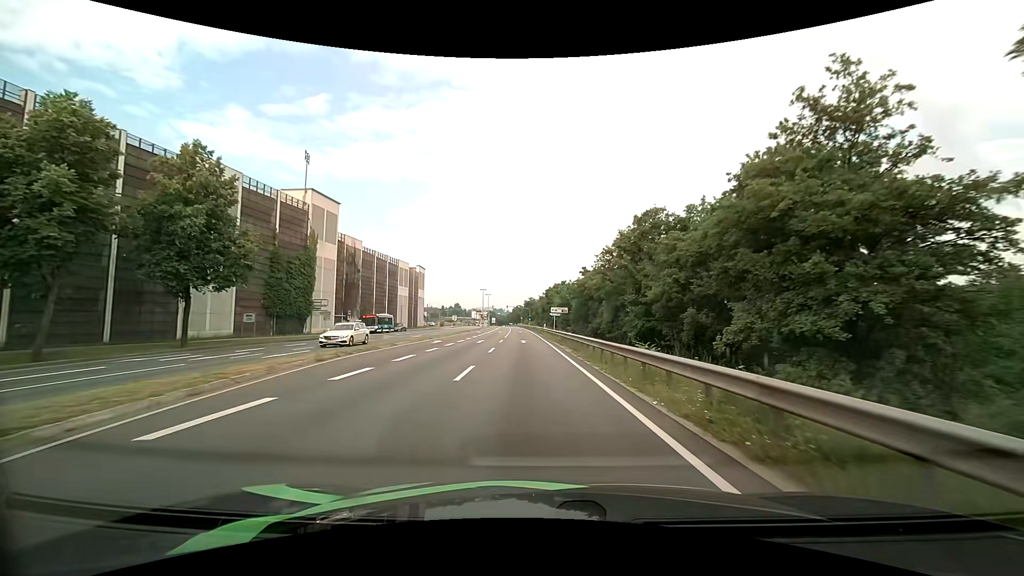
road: primary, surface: asphalt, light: Day
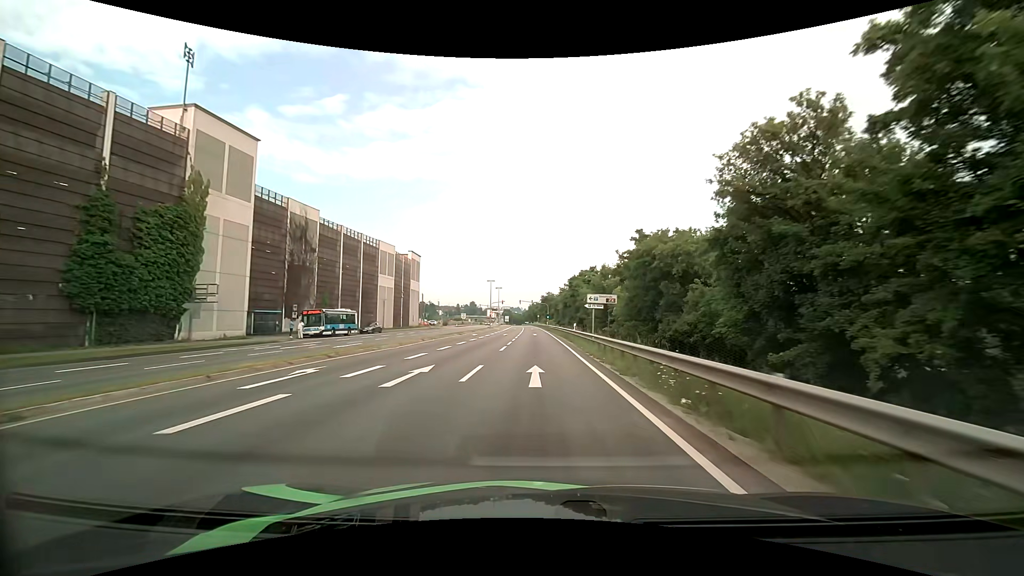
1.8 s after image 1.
(-0.5, +24.3) m; -2°
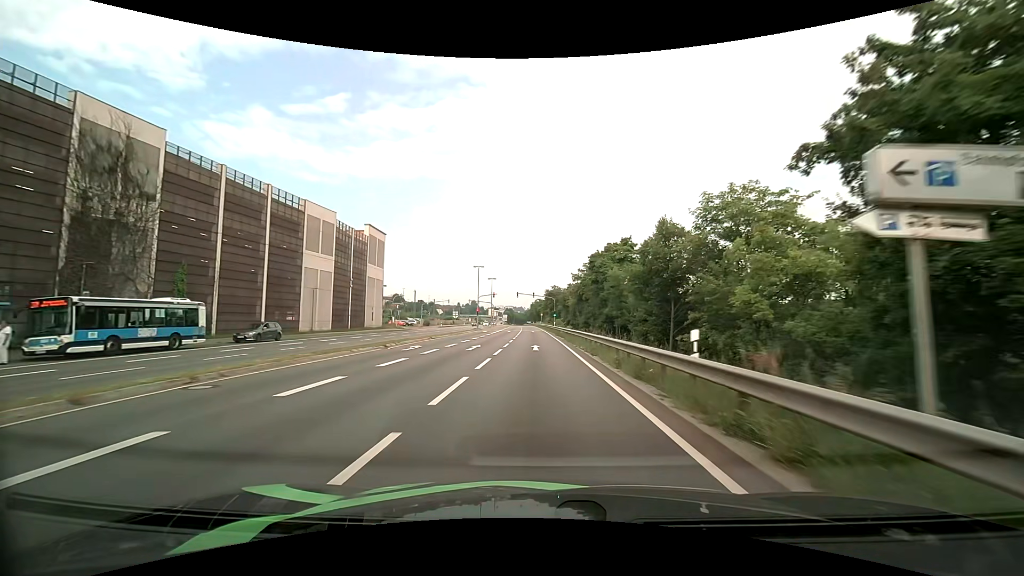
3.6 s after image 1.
(0.0, +27.4) m; 0°
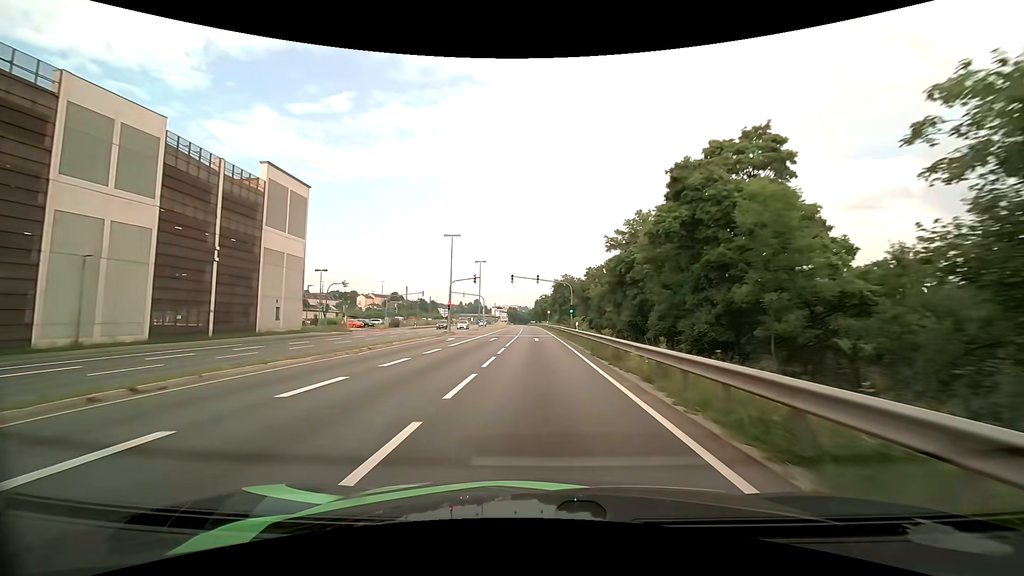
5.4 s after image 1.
(-0.1, +29.6) m; 0°
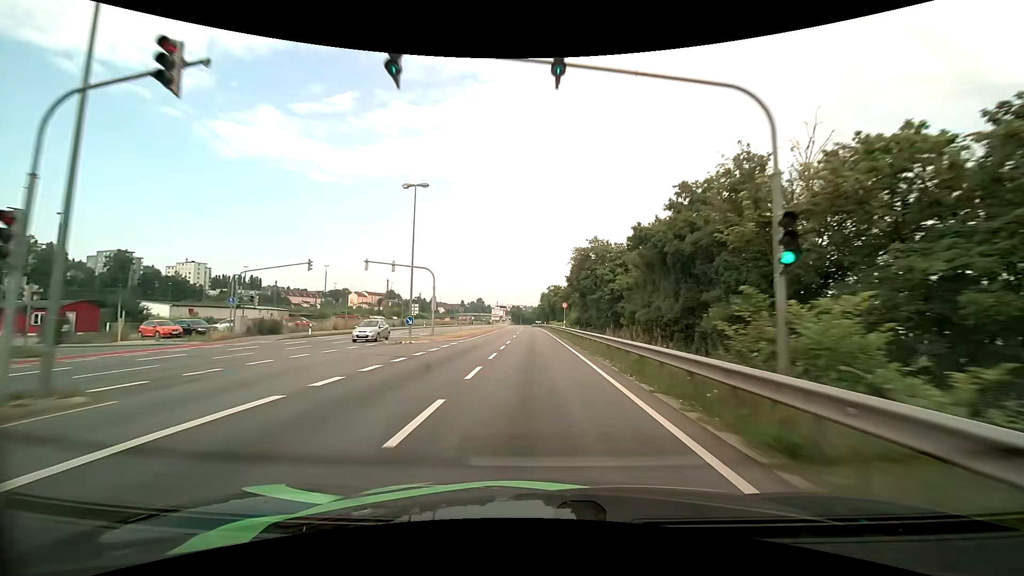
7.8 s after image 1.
(-0.2, +42.9) m; -1°
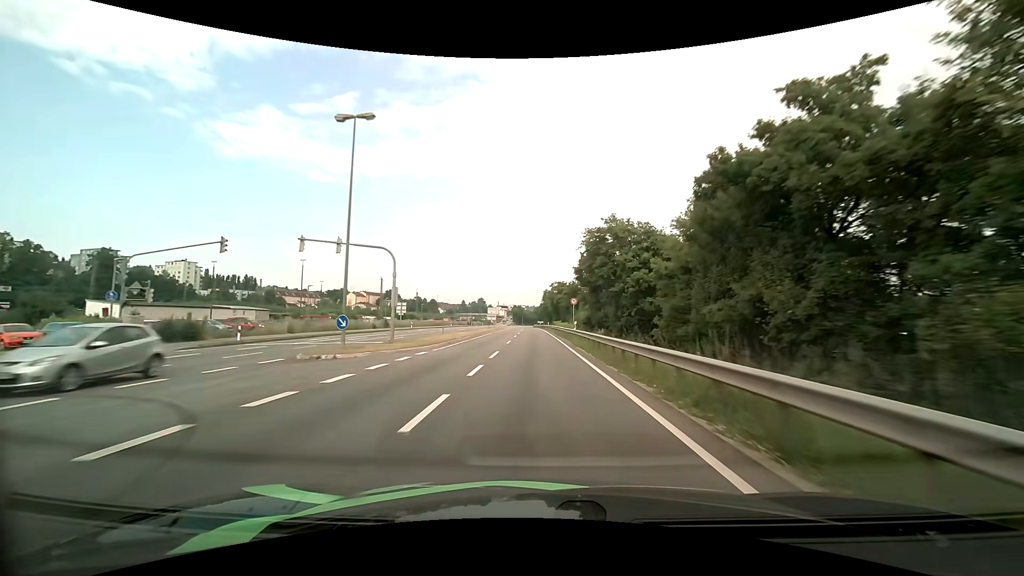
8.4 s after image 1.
(0.0, +11.4) m; 0°
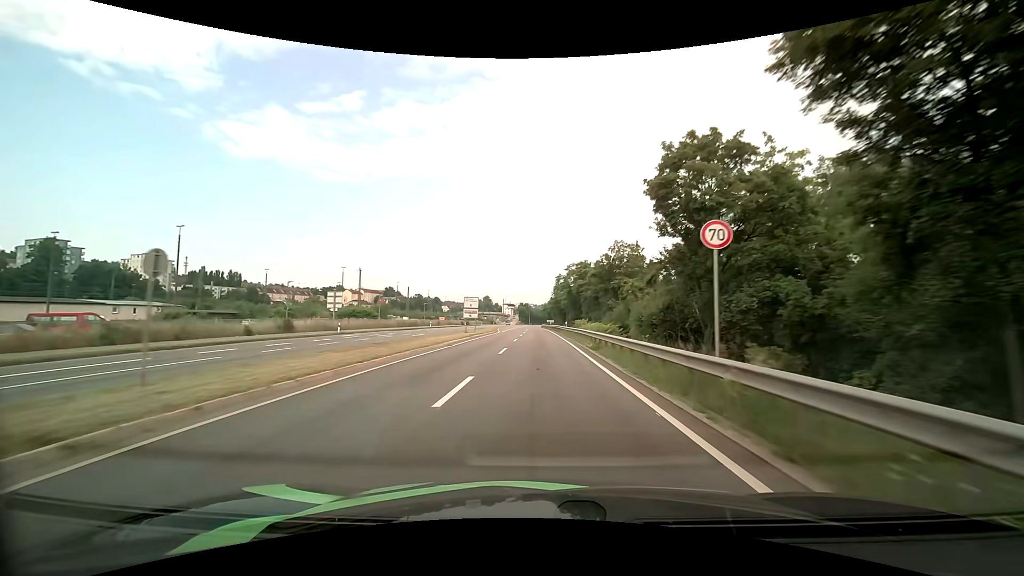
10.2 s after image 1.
(-0.3, +34.4) m; -1°
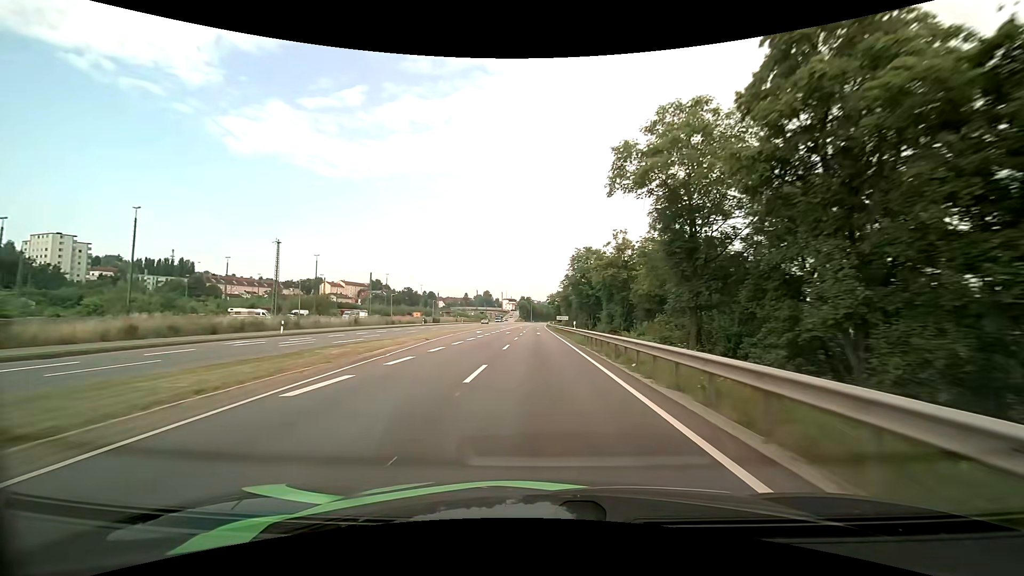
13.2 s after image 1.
(-0.2, +57.4) m; 0°
(0, +10) (0, +20) (0, +30) (0, +40) (0, +50) (0, +60) (0, +70) (0, +80) (0, +90) (0, +100) m
